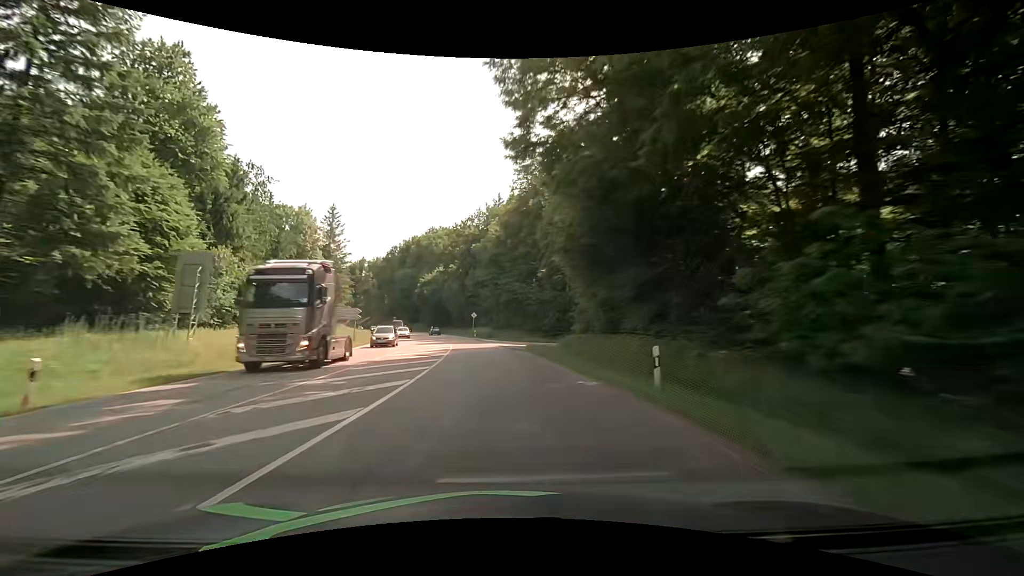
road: secondary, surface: asphalt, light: Day
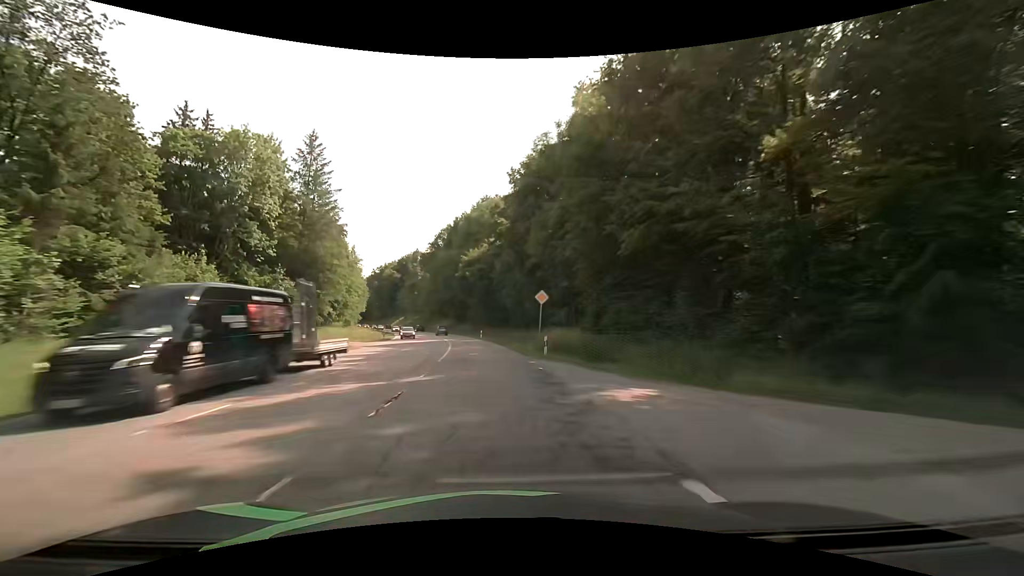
(-2.7, +42.6) m; -8°
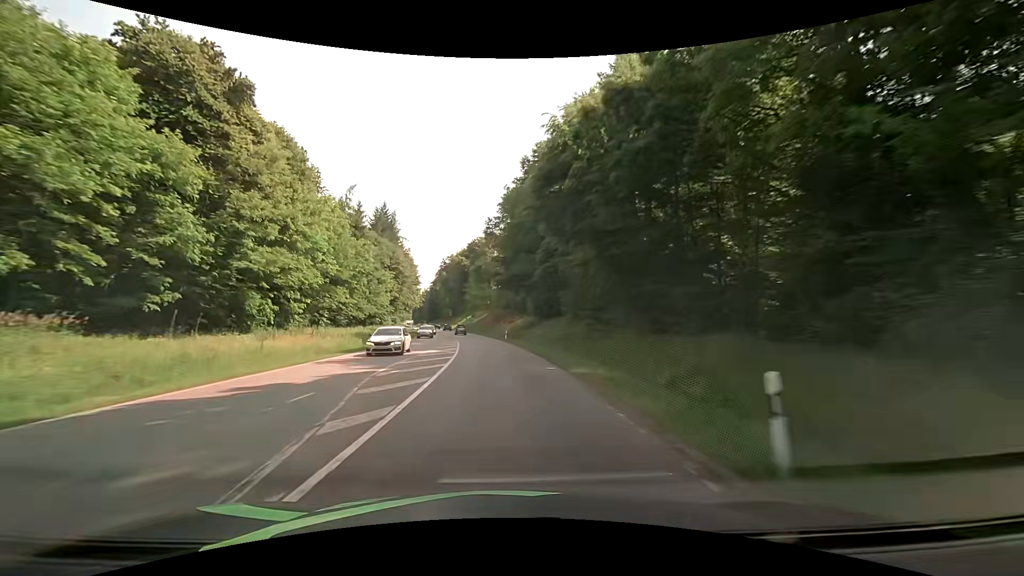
(-5.2, +56.7) m; -10°
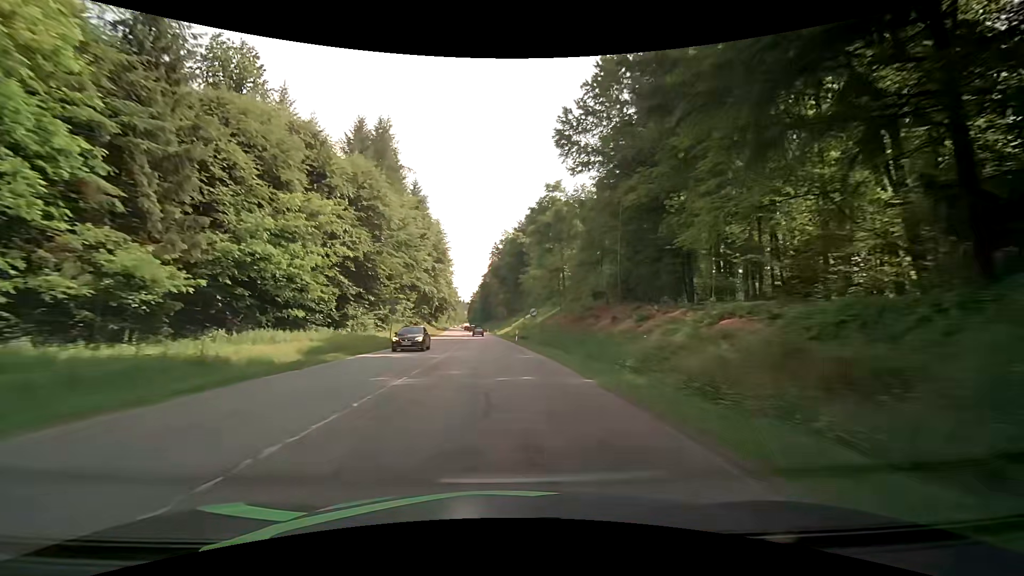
(-3.9, +56.8) m; -7°
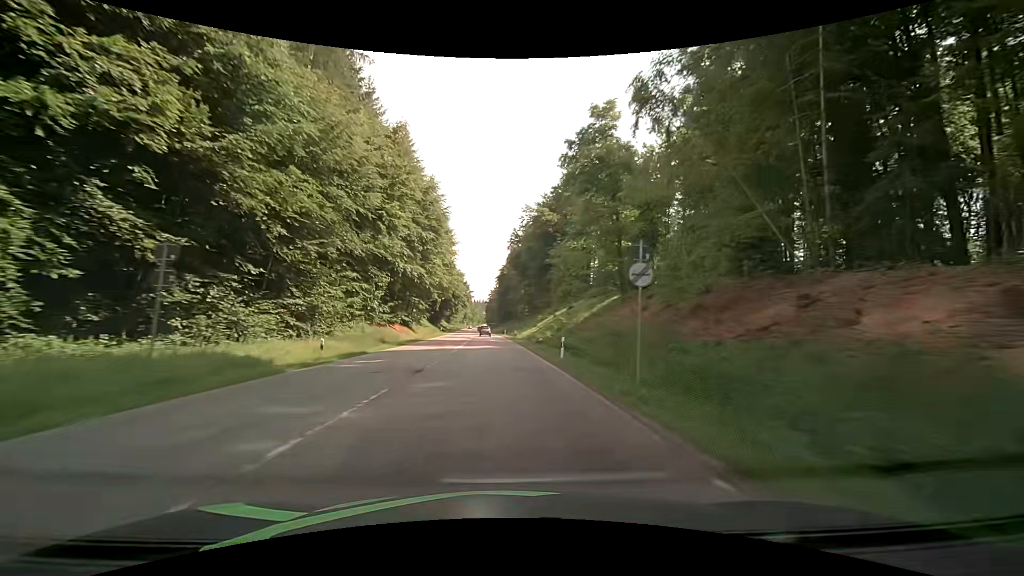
(-0.5, +28.4) m; -2°
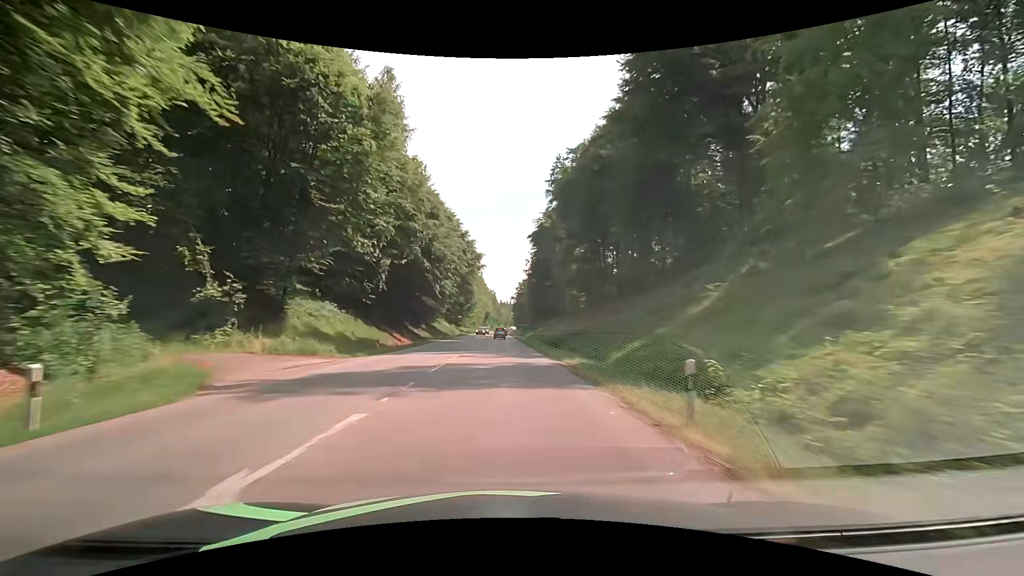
(-2.3, +71.1) m; -3°
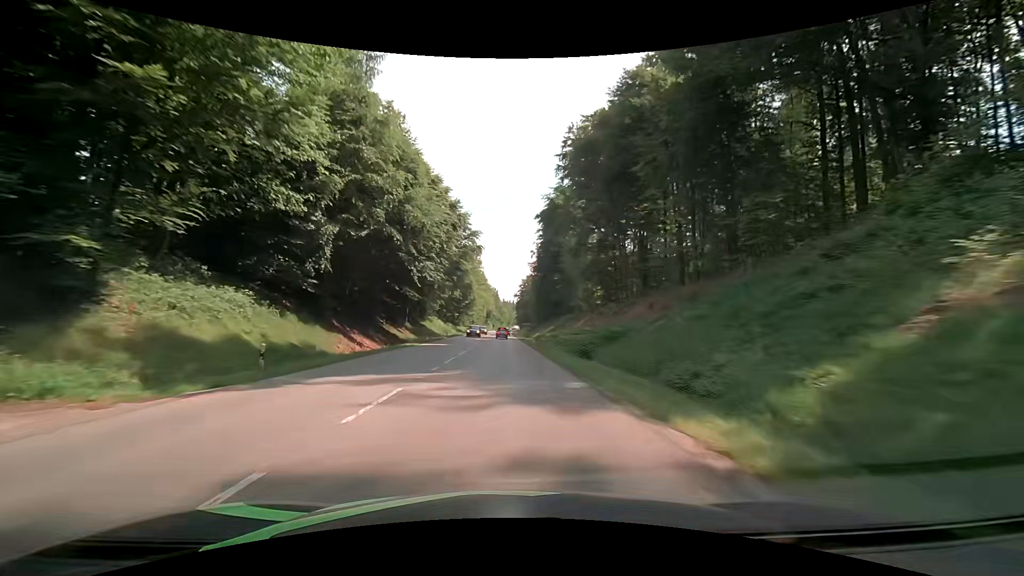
(-0.1, +14.3) m; -1°
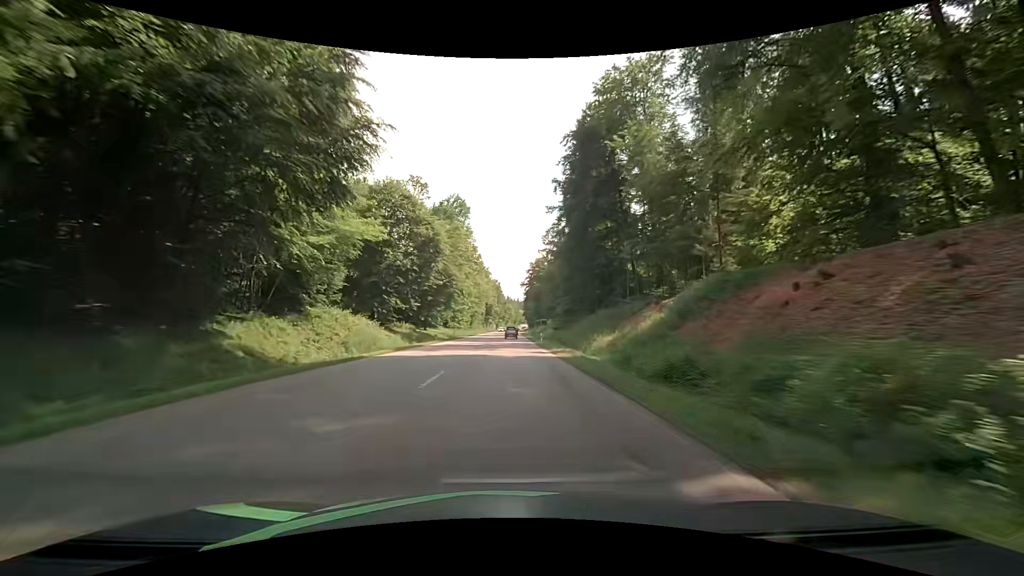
(-0.2, +56.9) m; 0°
(0, +10) (0, +20) (0, +30) (0, +40) (0, +50) (0, +60) (0, +70) (0, +80) (0, +90) (0, +100) m
